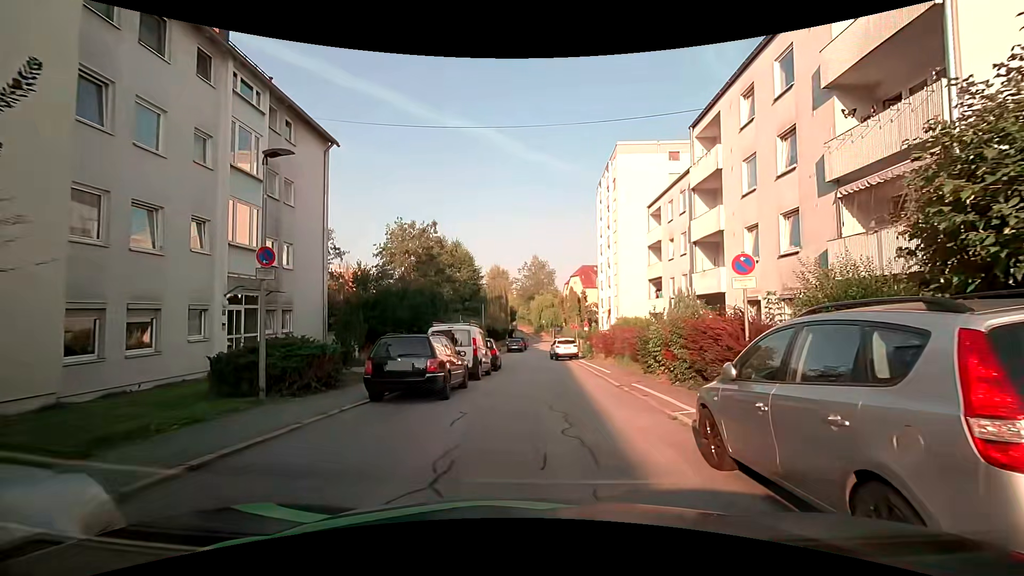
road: residential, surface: asphalt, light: Day
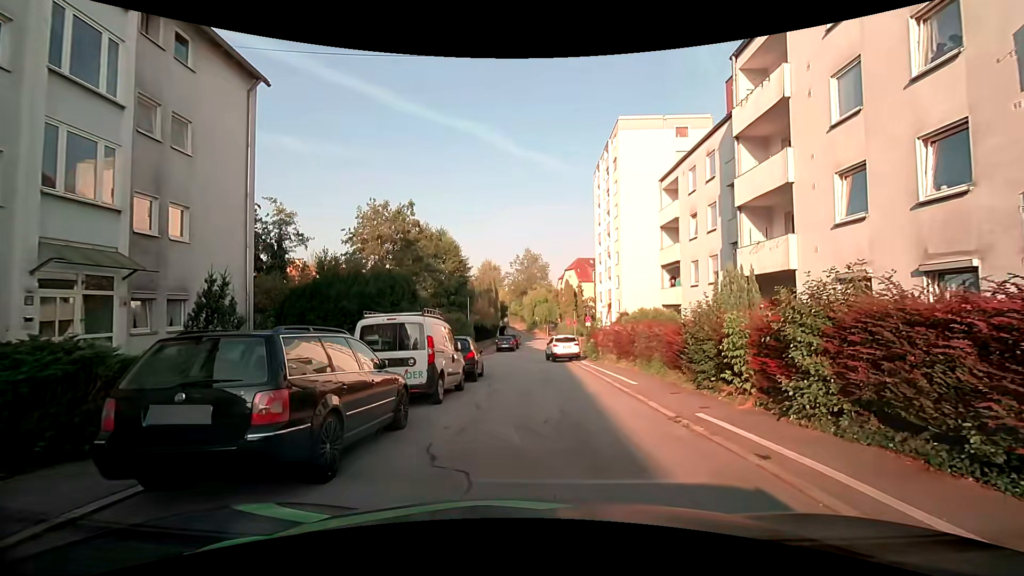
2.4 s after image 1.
(+0.2, +6.2) m; +1°
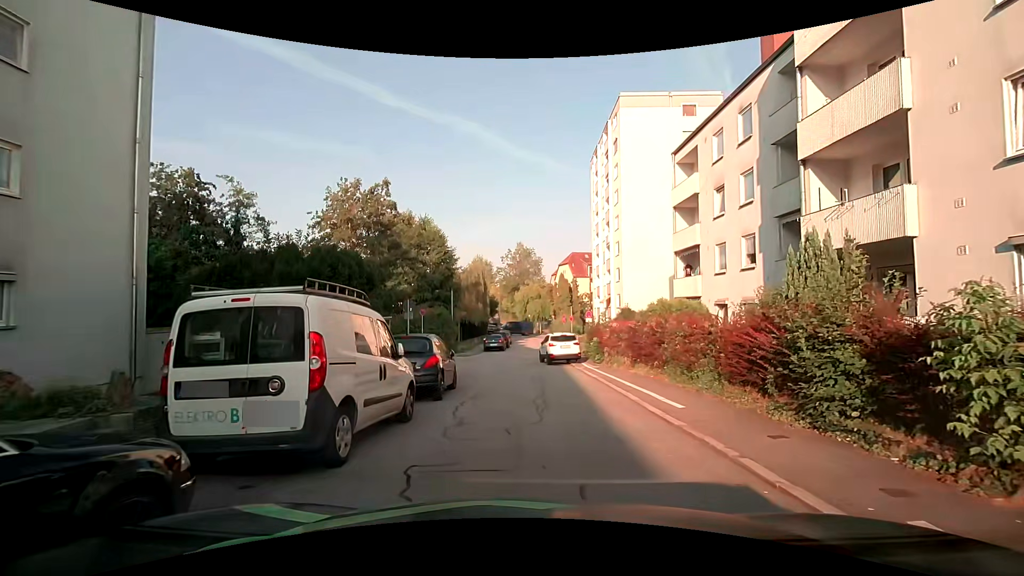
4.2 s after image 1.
(0.0, +5.0) m; +2°
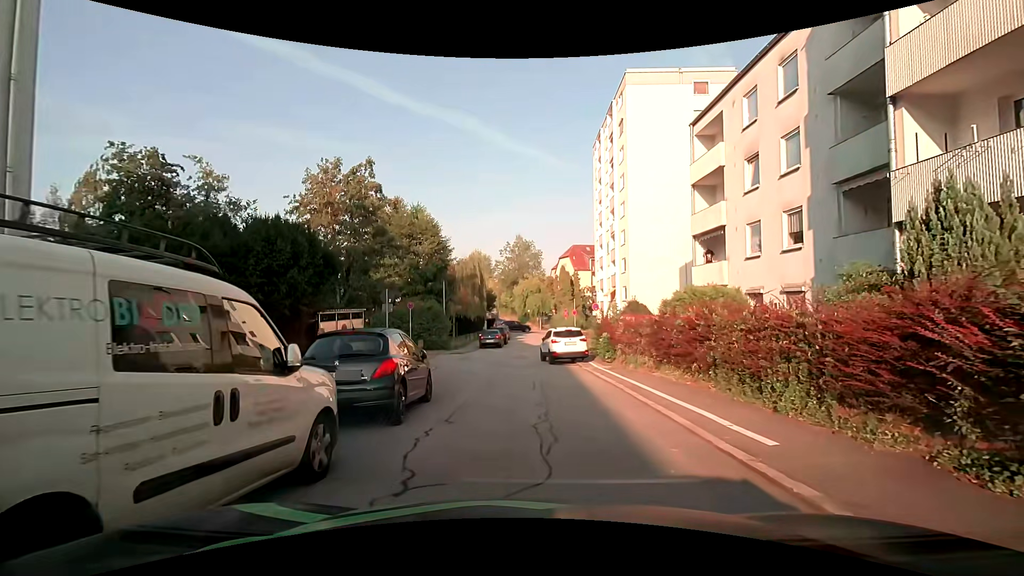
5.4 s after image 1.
(-0.1, +3.4) m; 0°
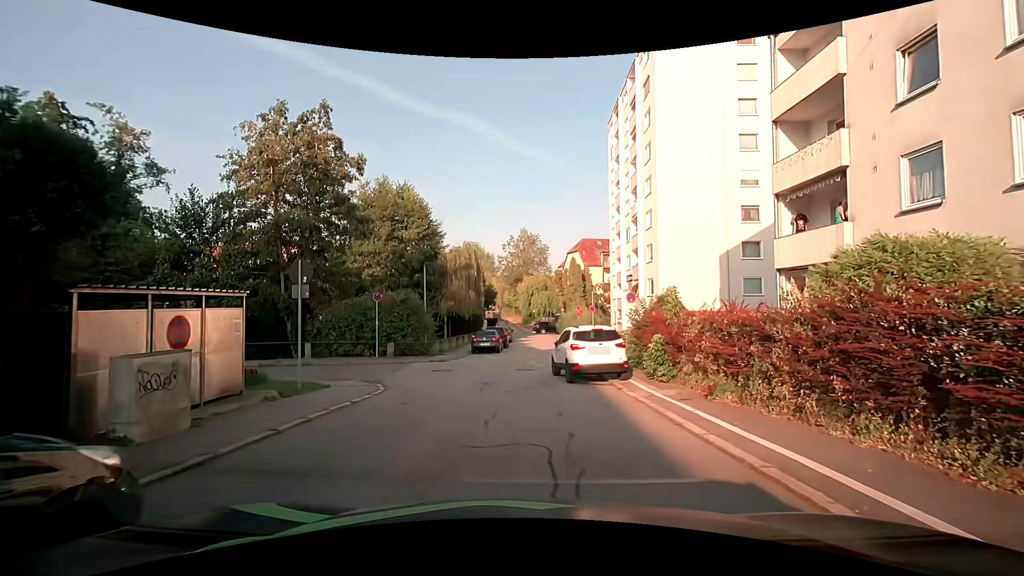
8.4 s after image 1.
(-0.1, +8.0) m; -1°
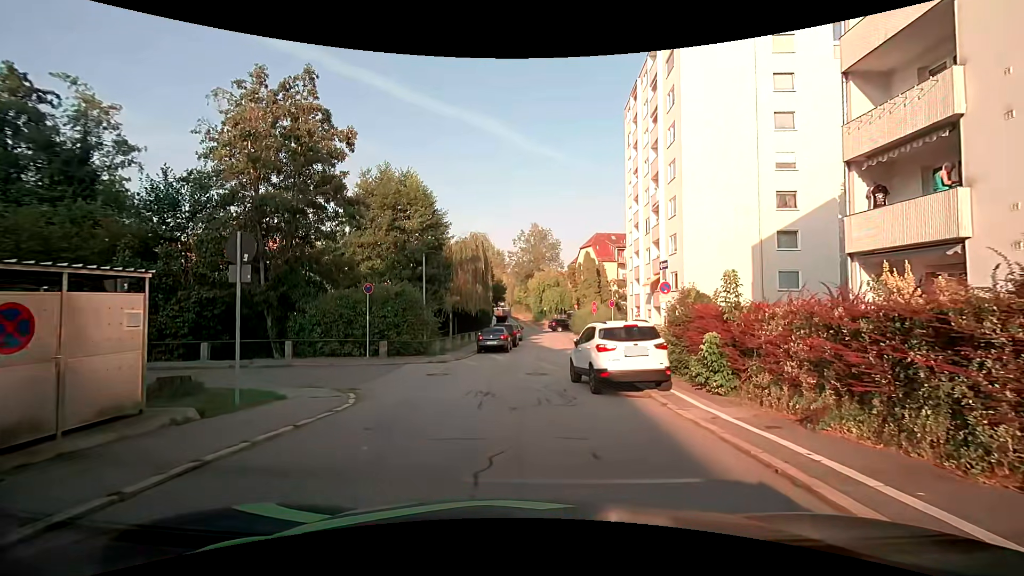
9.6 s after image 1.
(-0.1, +3.1) m; 0°
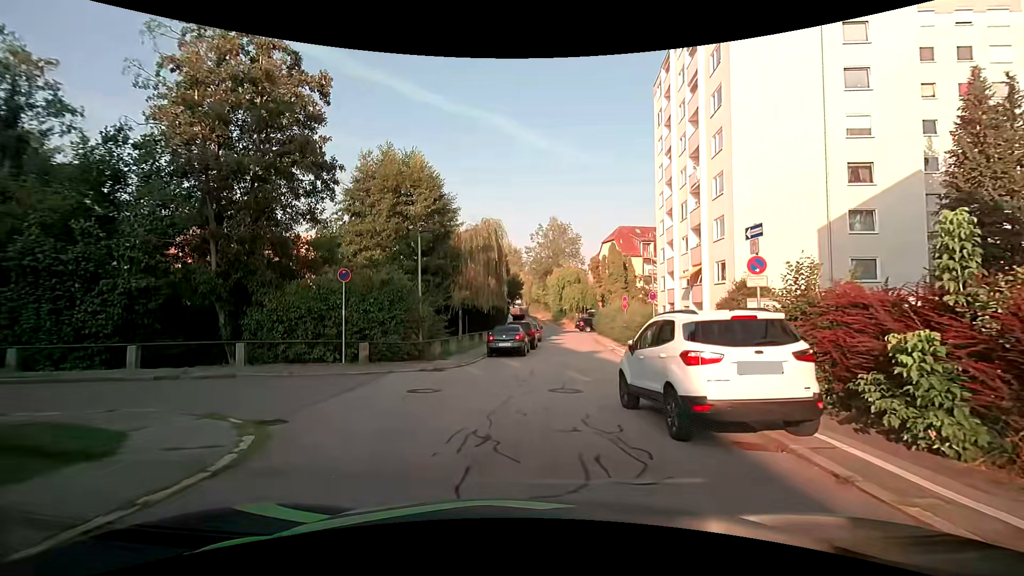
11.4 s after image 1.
(-0.3, +4.9) m; -3°
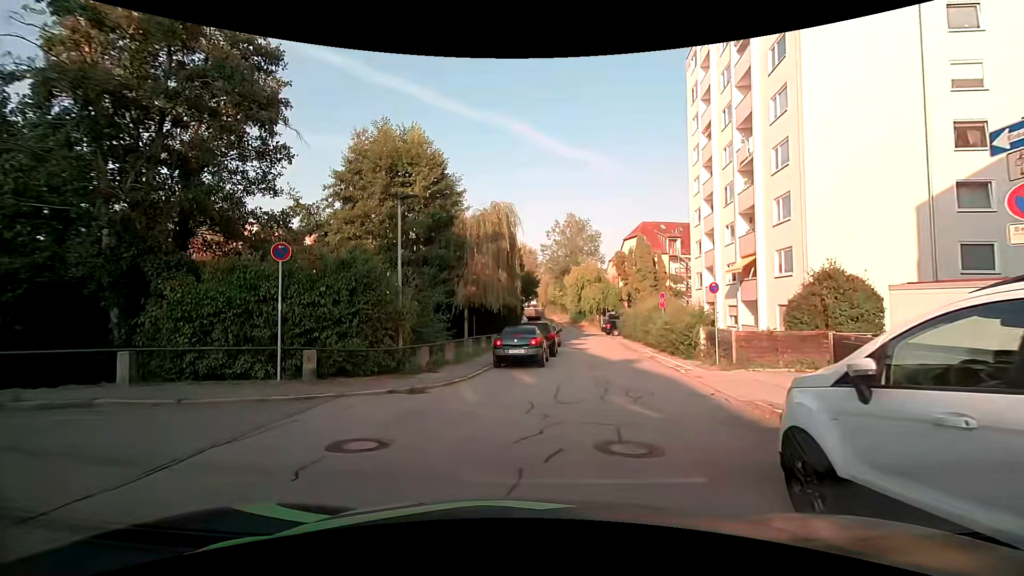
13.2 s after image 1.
(-0.1, +5.3) m; -2°
